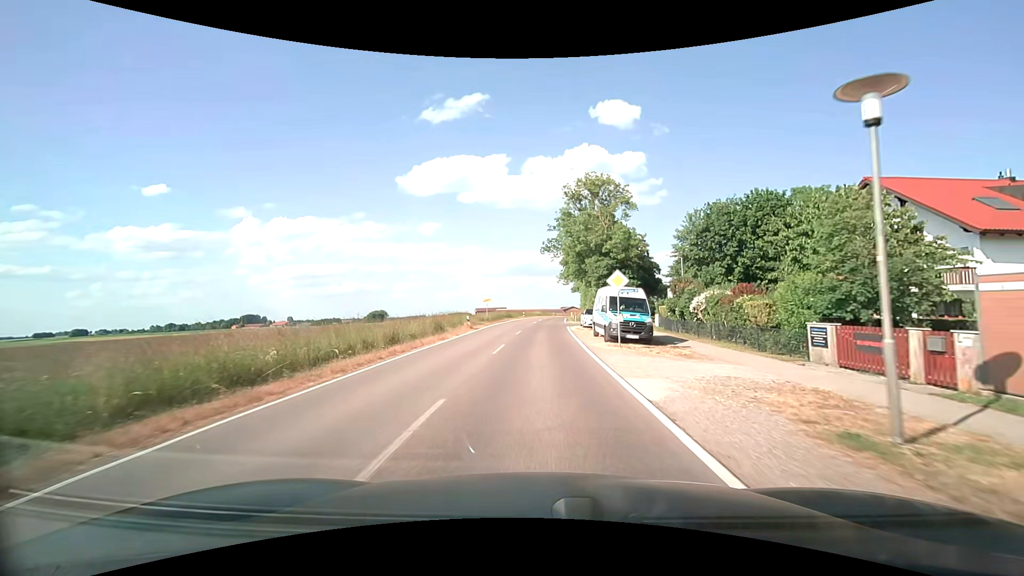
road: secondary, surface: asphalt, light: Day
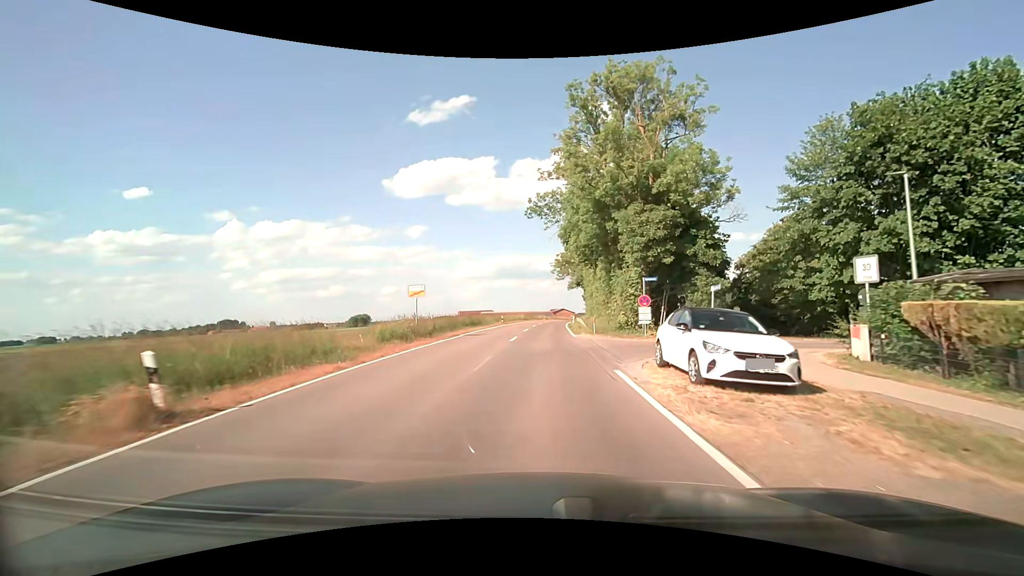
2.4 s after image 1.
(+0.4, +28.4) m; +1°
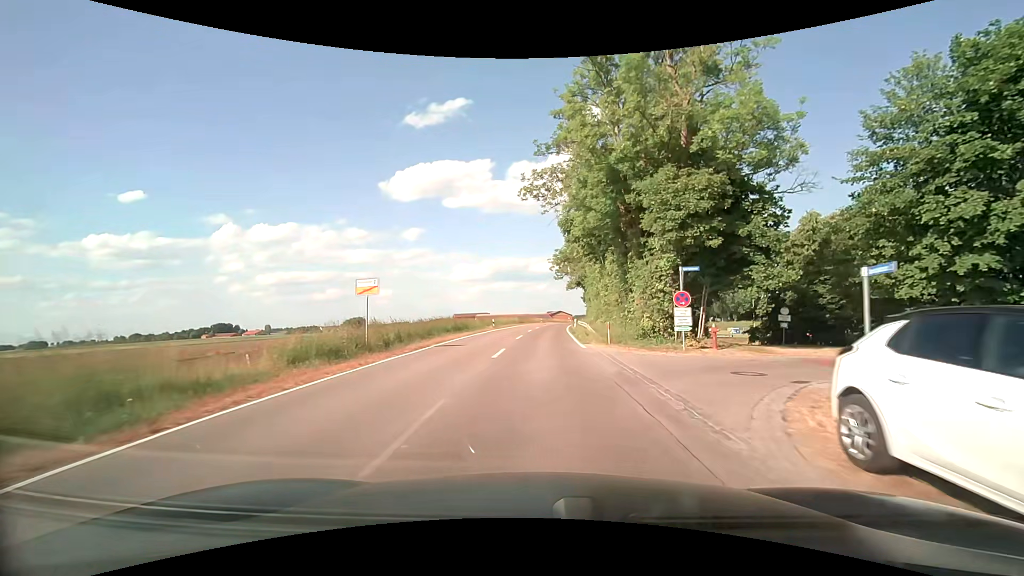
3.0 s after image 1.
(0.0, +7.4) m; +1°
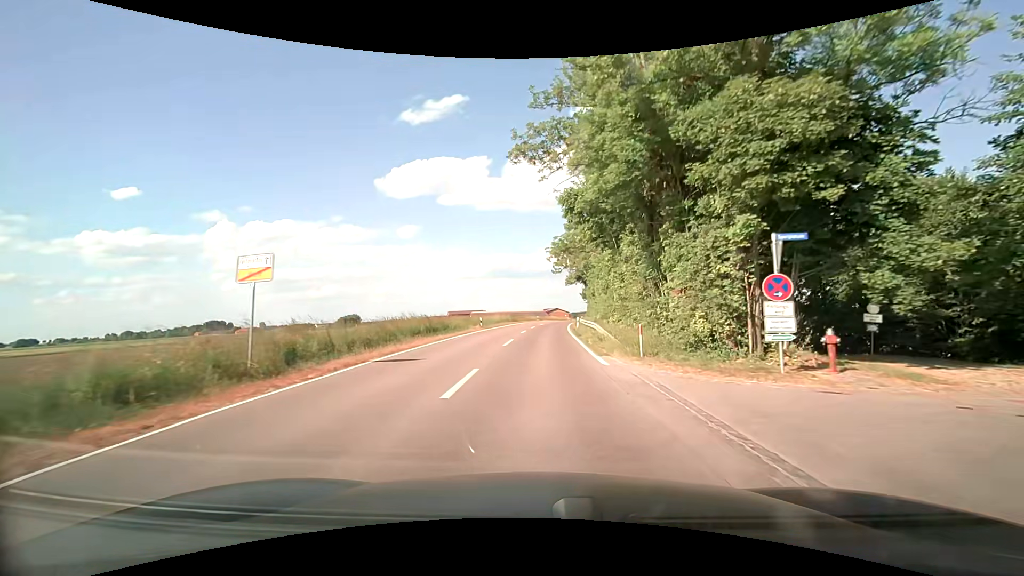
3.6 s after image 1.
(0.0, +7.8) m; 0°
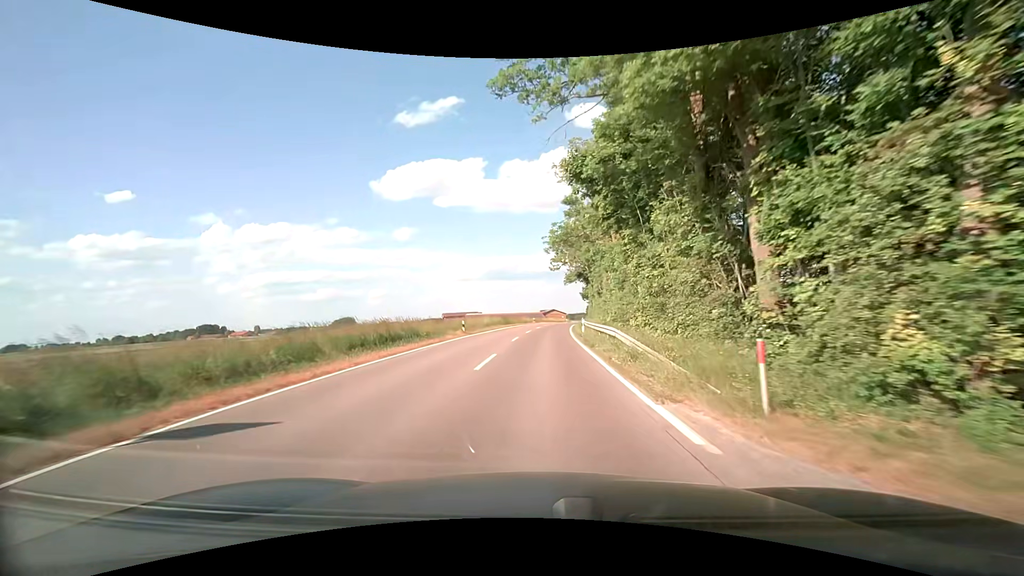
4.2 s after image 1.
(0.0, +8.2) m; +1°
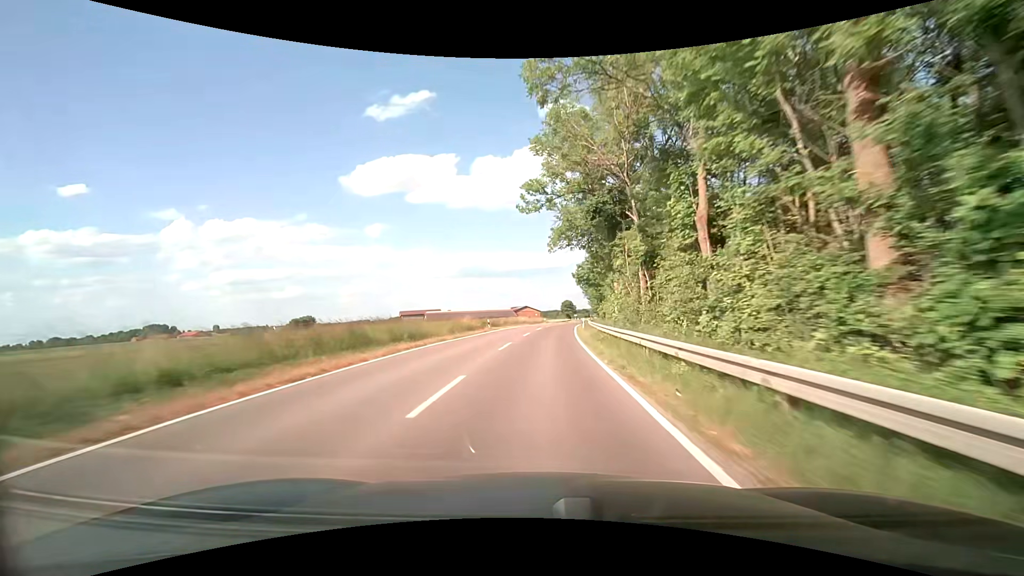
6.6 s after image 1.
(+1.0, +42.4) m; +3°
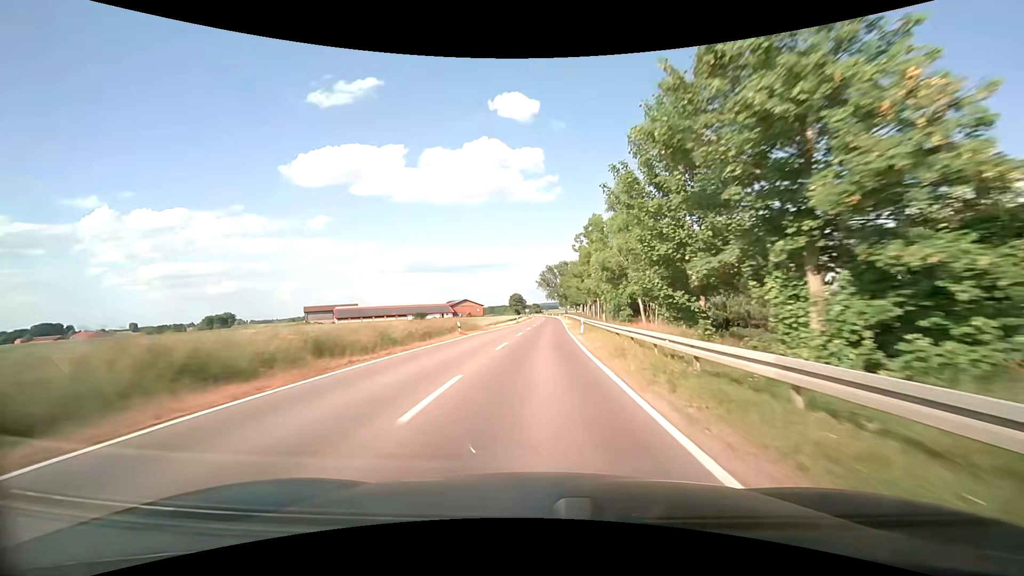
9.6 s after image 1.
(+3.0, +60.3) m; +6°
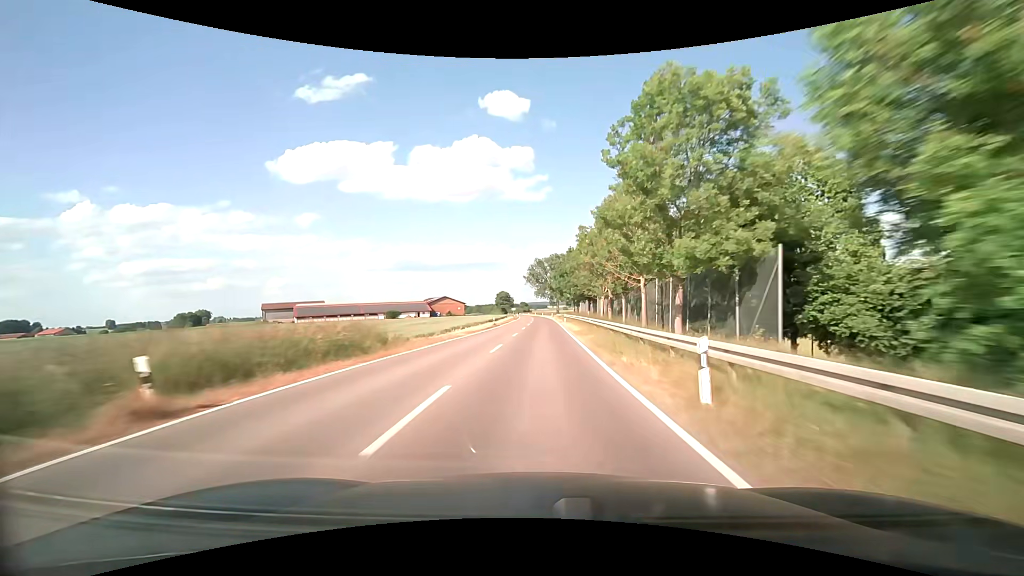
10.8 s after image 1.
(+0.2, +25.6) m; +1°
(0, +10) (0, +20) (0, +30) (0, +40) (0, +50) (+1, +60) (+1, +70) (+1, +80) (+1, +90) (+1, +100) m
